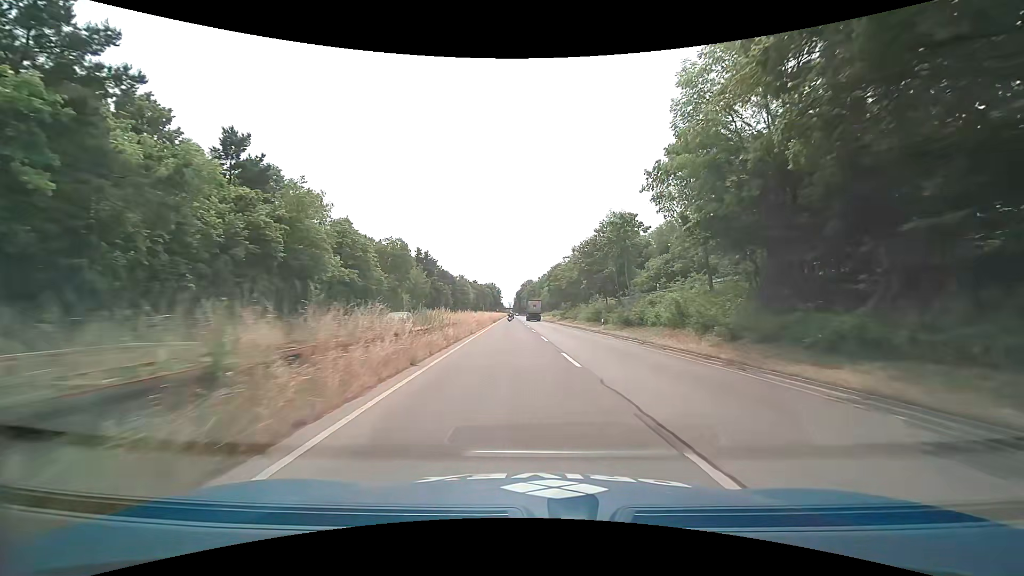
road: trunk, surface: asphalt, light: Day
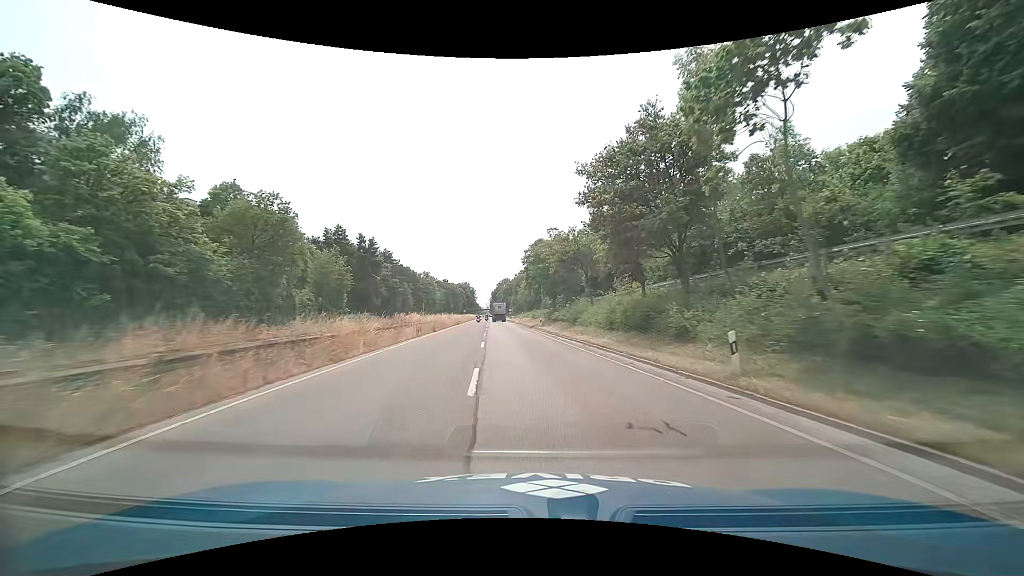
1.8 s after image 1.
(+0.7, +28.5) m; +2°
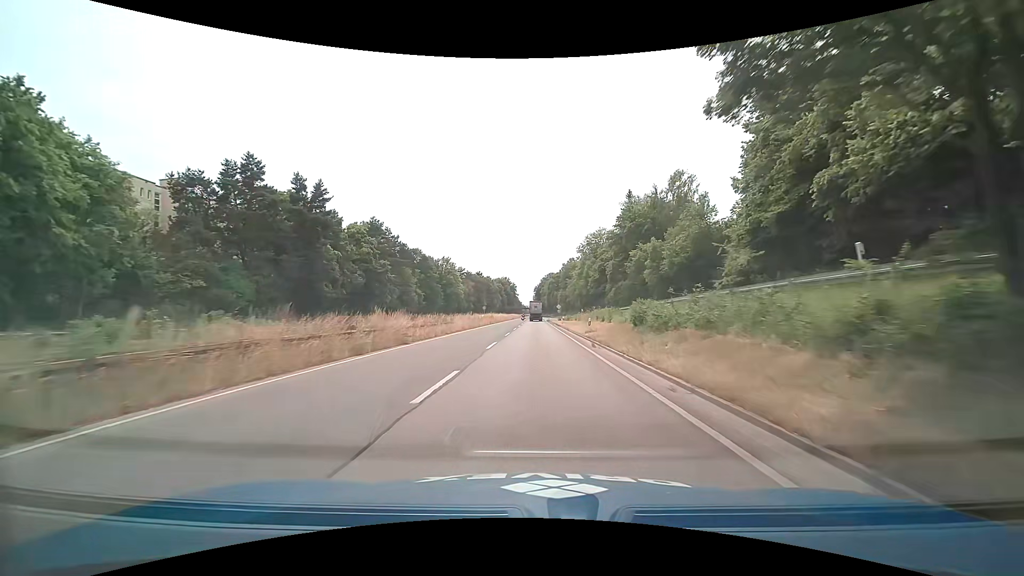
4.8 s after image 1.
(-2.4, +49.3) m; -5°
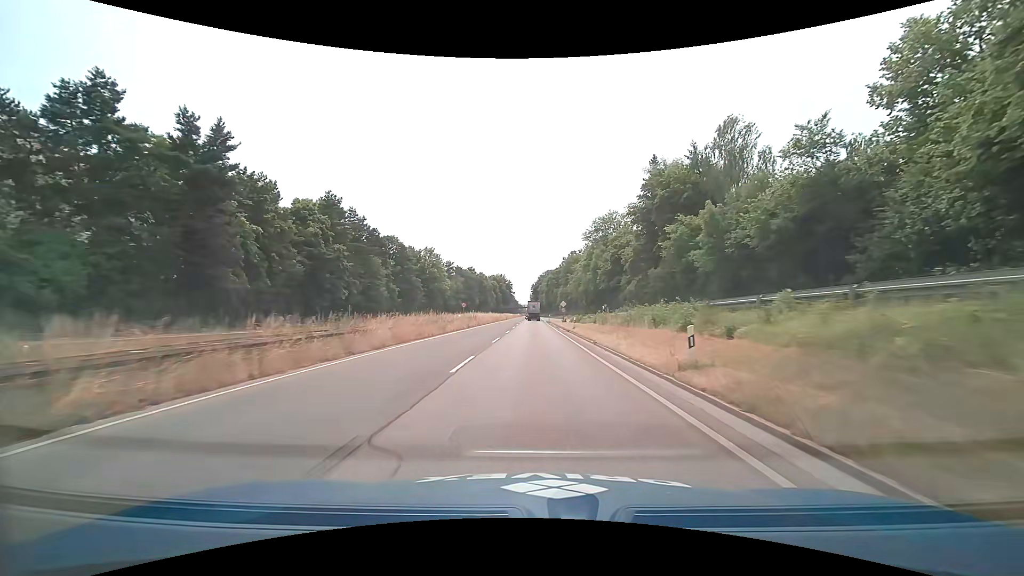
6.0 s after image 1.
(0.0, +20.2) m; 0°
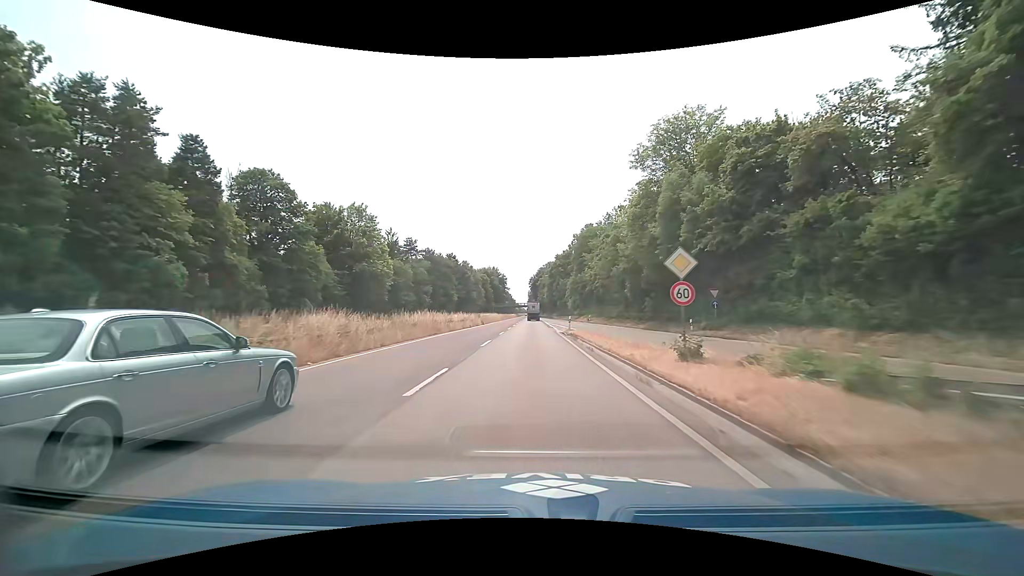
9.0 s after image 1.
(+0.1, +51.6) m; 0°
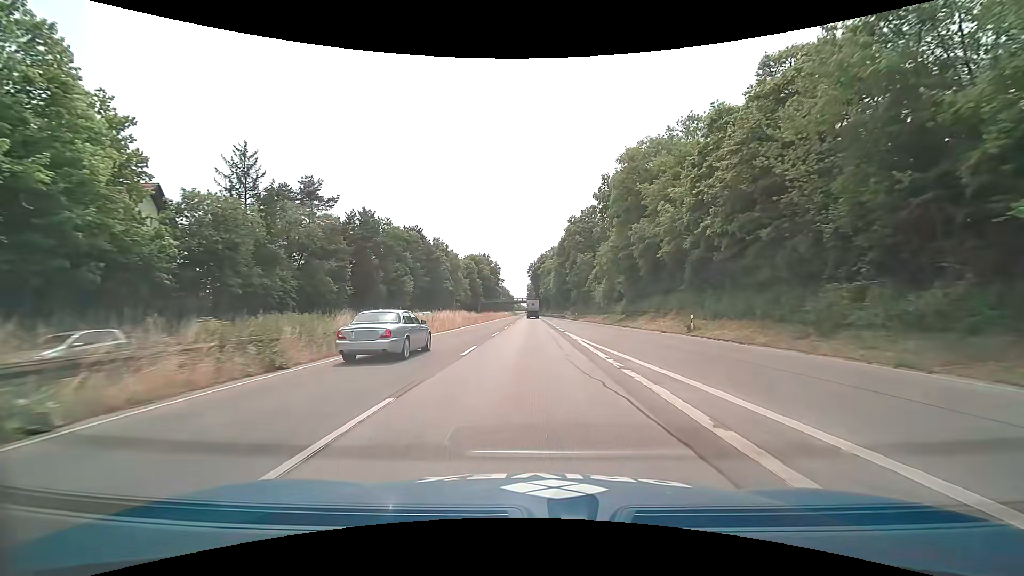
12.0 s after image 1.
(-0.1, +52.7) m; 0°
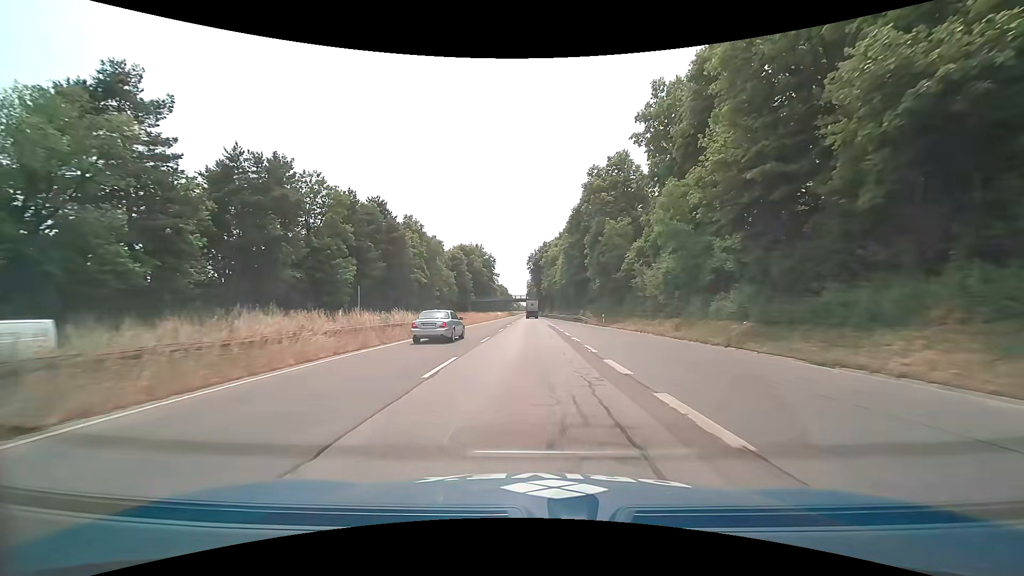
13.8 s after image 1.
(0.0, +30.2) m; 0°
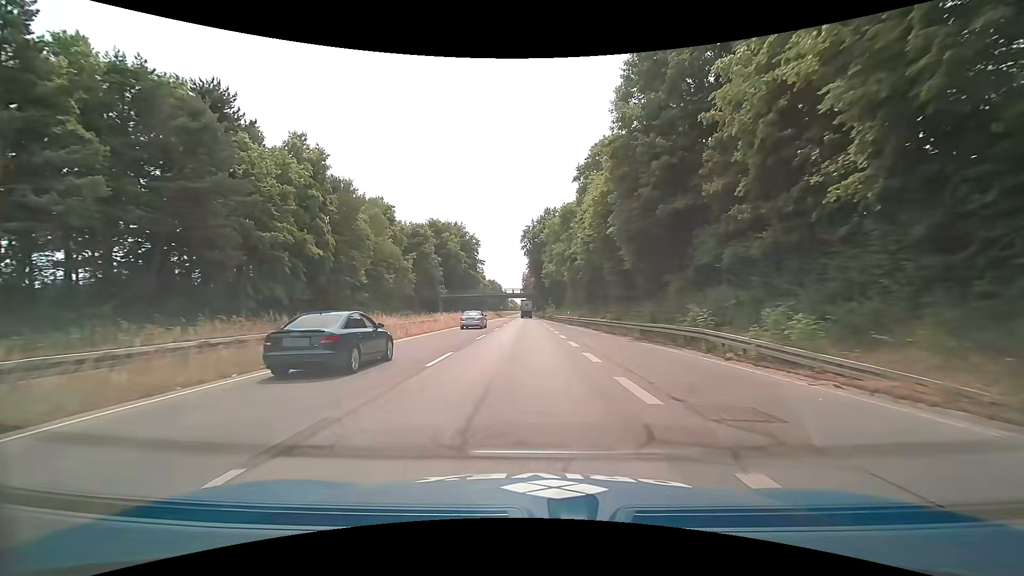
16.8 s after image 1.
(+0.4, +45.9) m; +1°
(0, +10) (0, +20) (0, +30) (-1, +40) (-1, +50) (-1, +60) (-1, +70) (-2, +80) (-2, +90) (-2, +100) m
